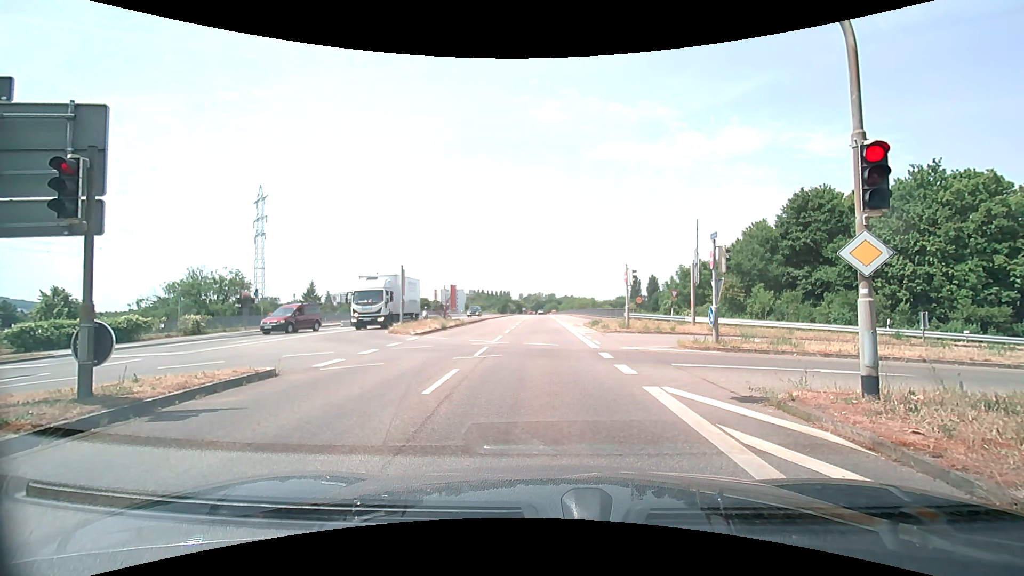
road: secondary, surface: asphalt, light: Day
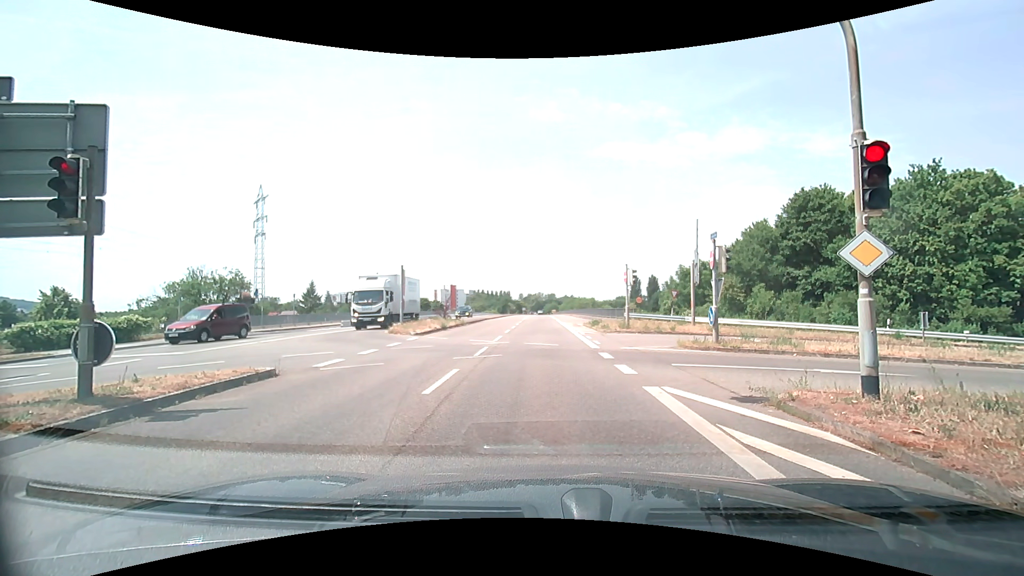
(0.0, 0.0) m; 0°
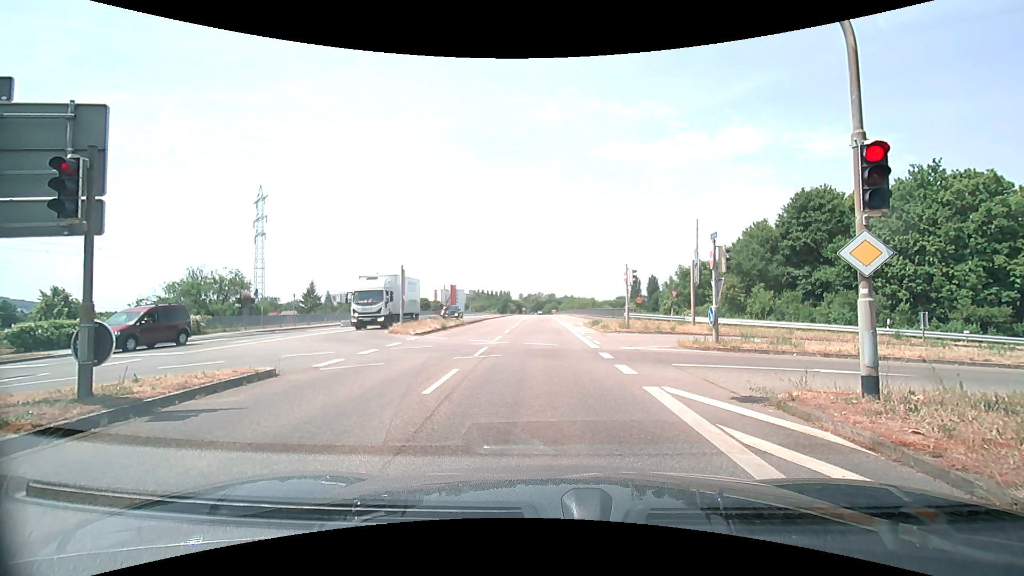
(0.0, 0.0) m; 0°
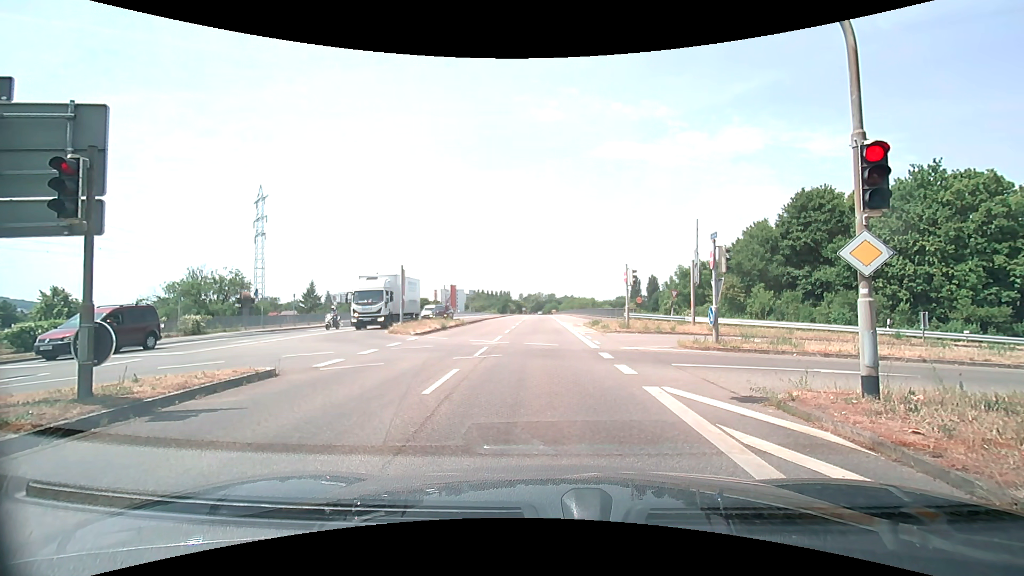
(0.0, 0.0) m; 0°
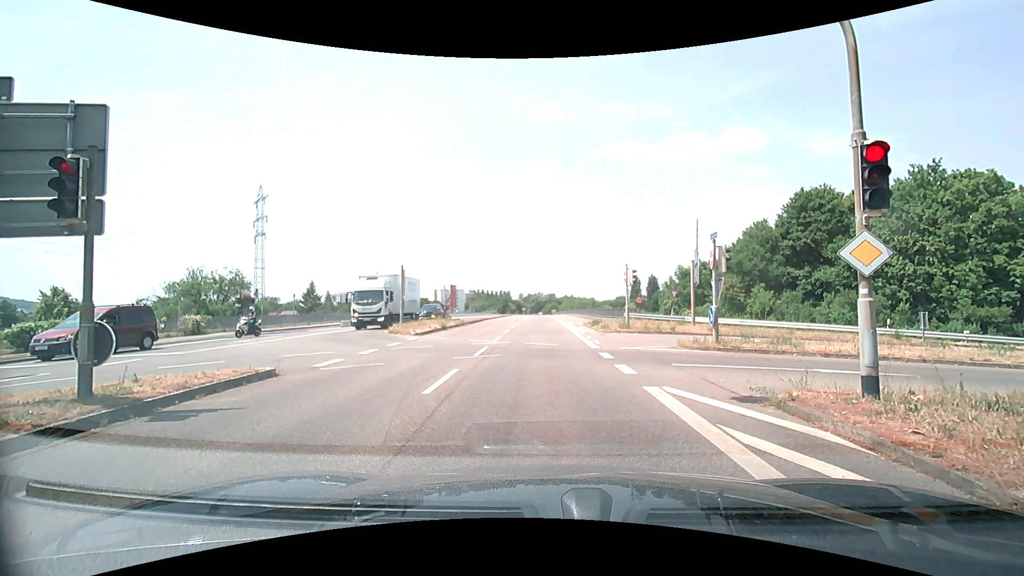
(0.0, 0.0) m; 0°
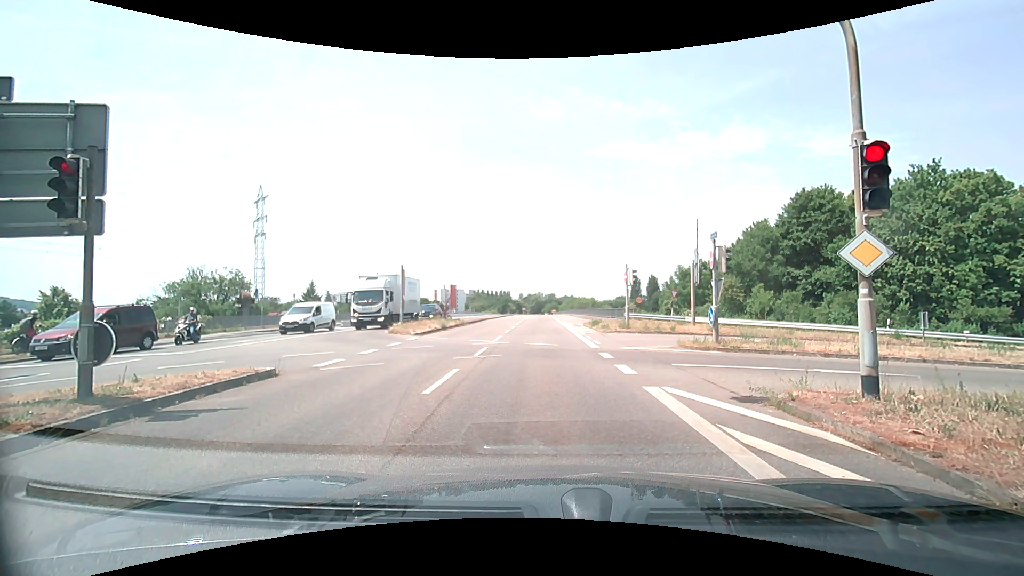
(0.0, 0.0) m; 0°
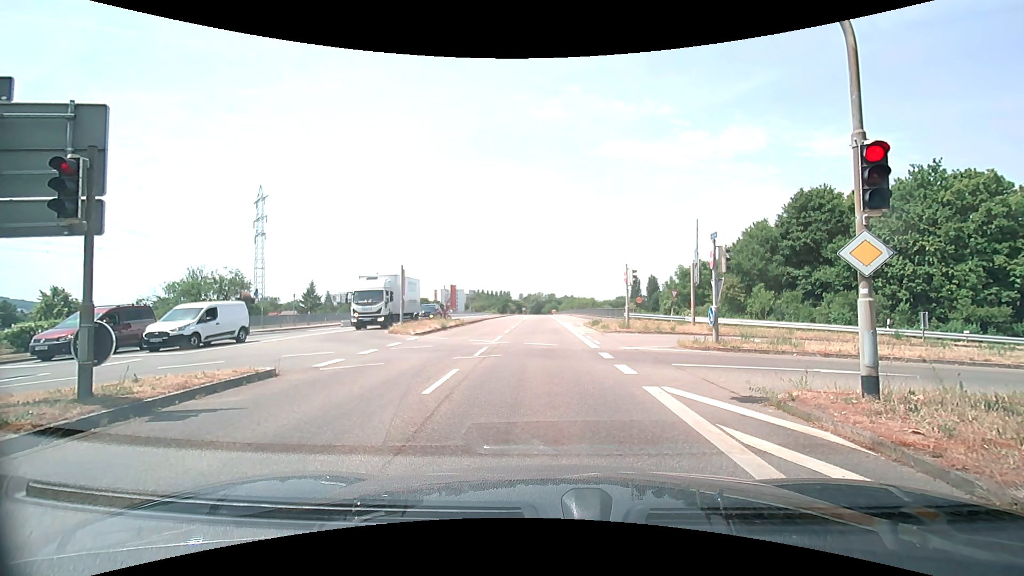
(0.0, 0.0) m; 0°
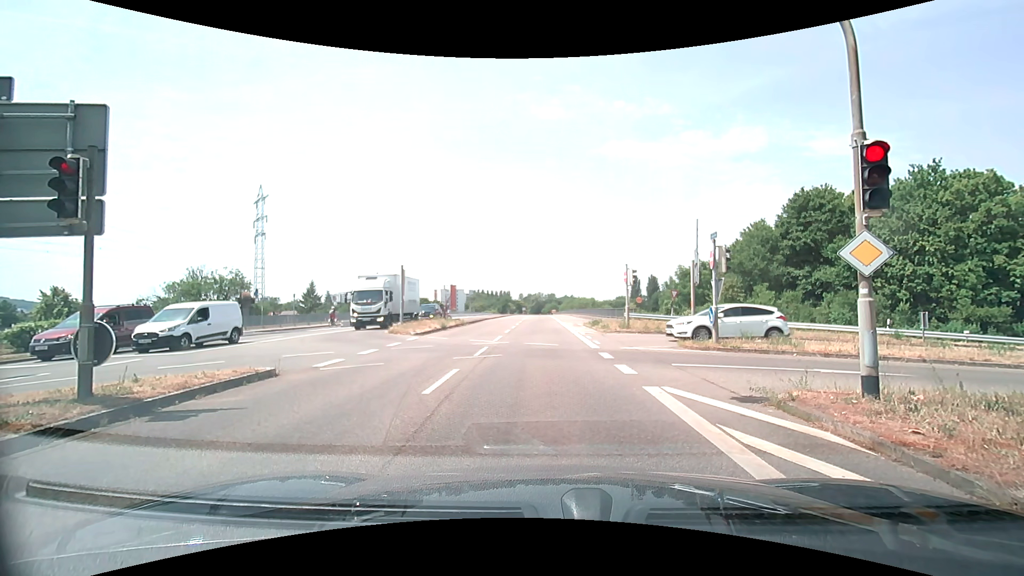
(0.0, 0.0) m; 0°
(0, +10) (0, +20) (0, +30) (0, +40) (0, +50) (0, +60) (0, +70) (0, +80) (0, +90) (-1, +100) m
